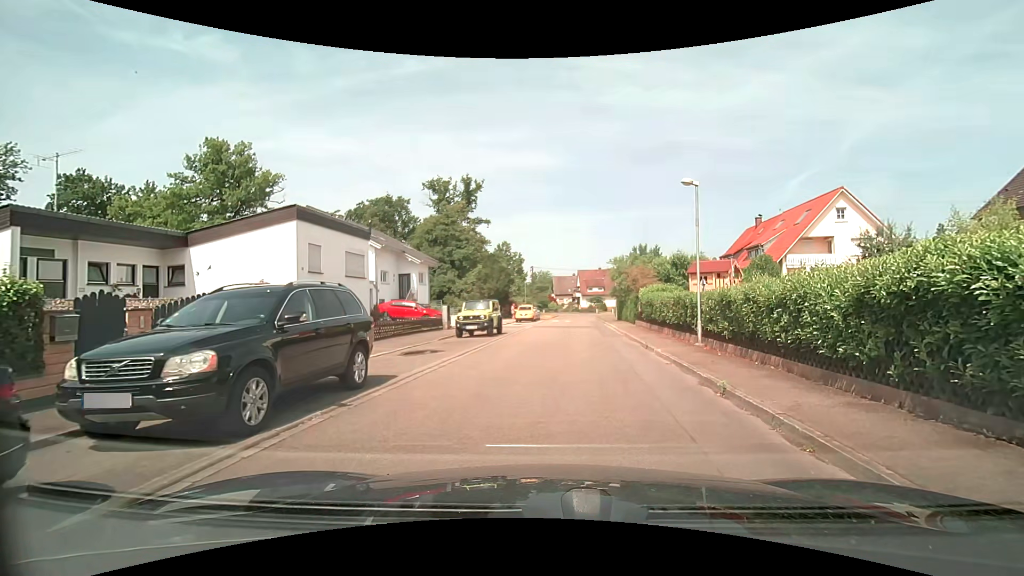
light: Day
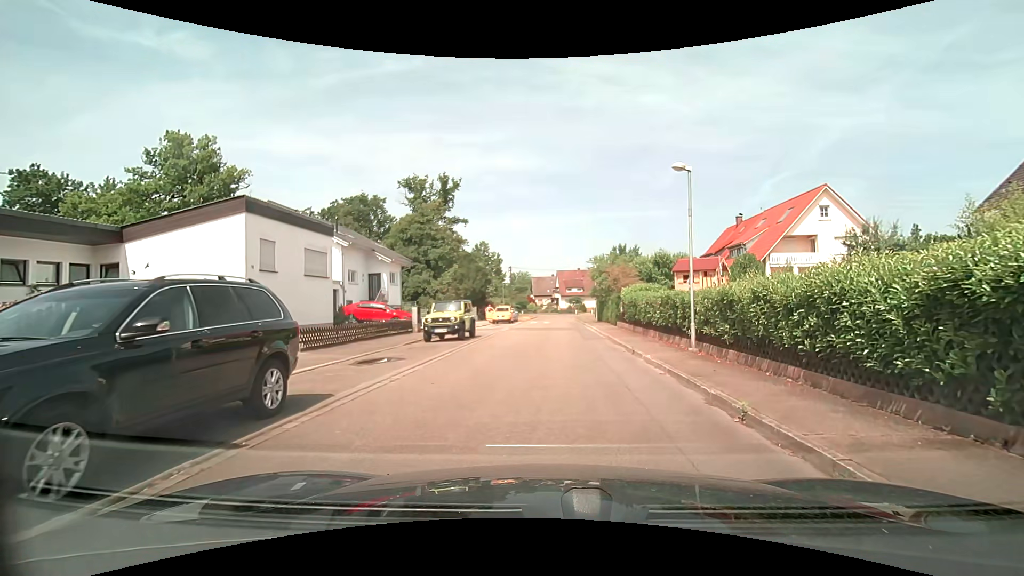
(0.0, +1.9) m; +1°
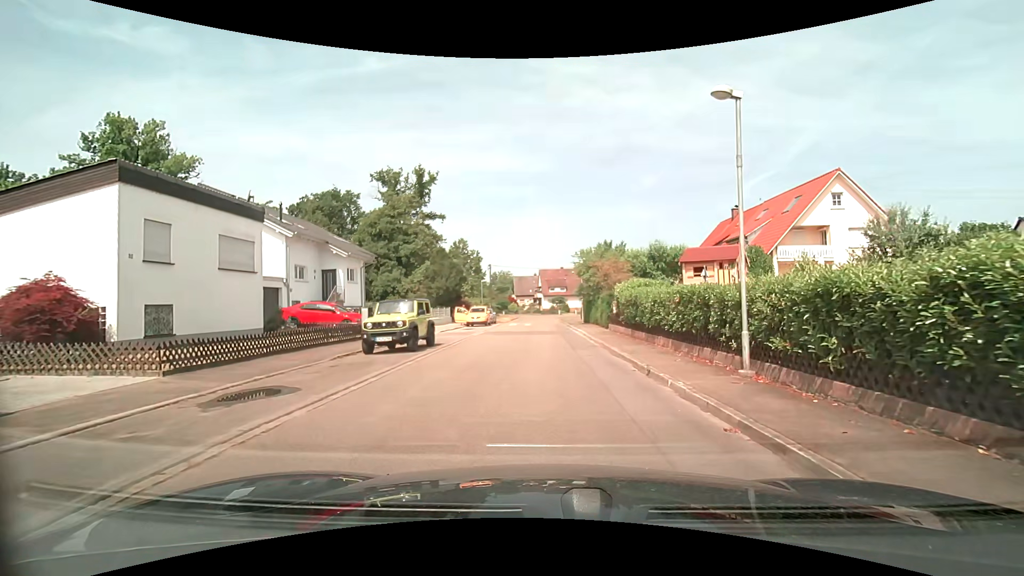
(+0.2, +4.9) m; +3°
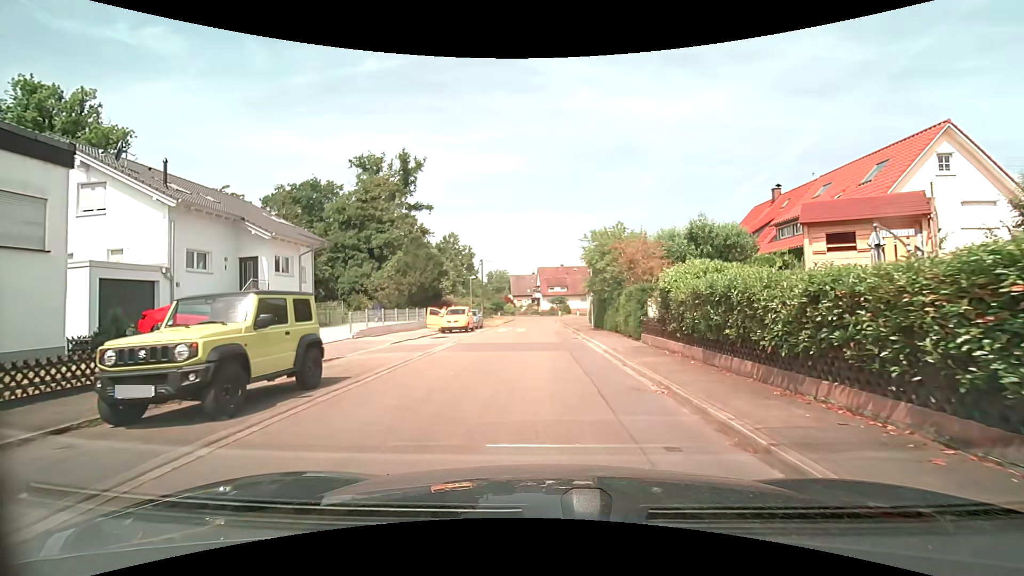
(0.0, +9.2) m; -1°
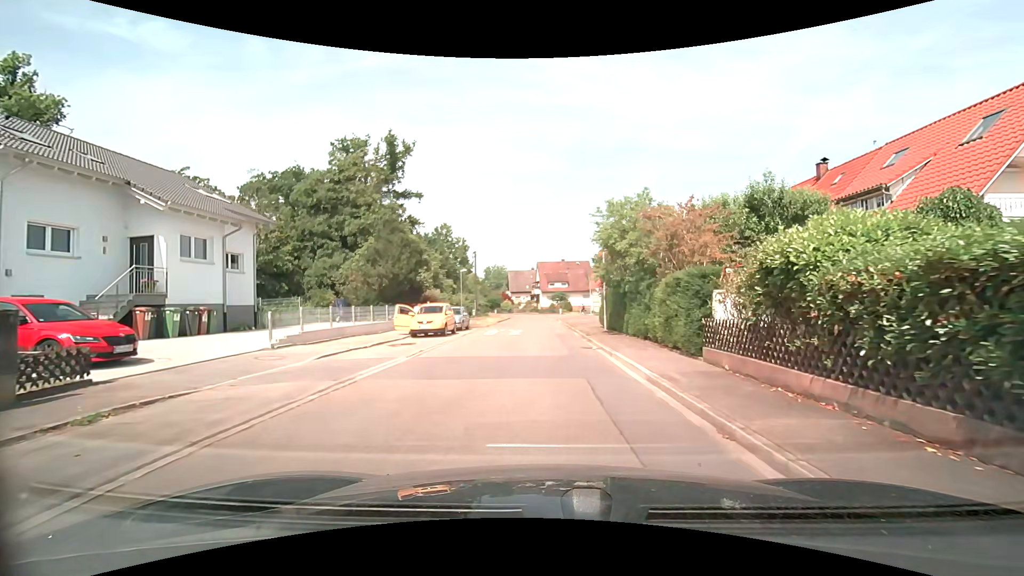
(+0.1, +6.6) m; 0°
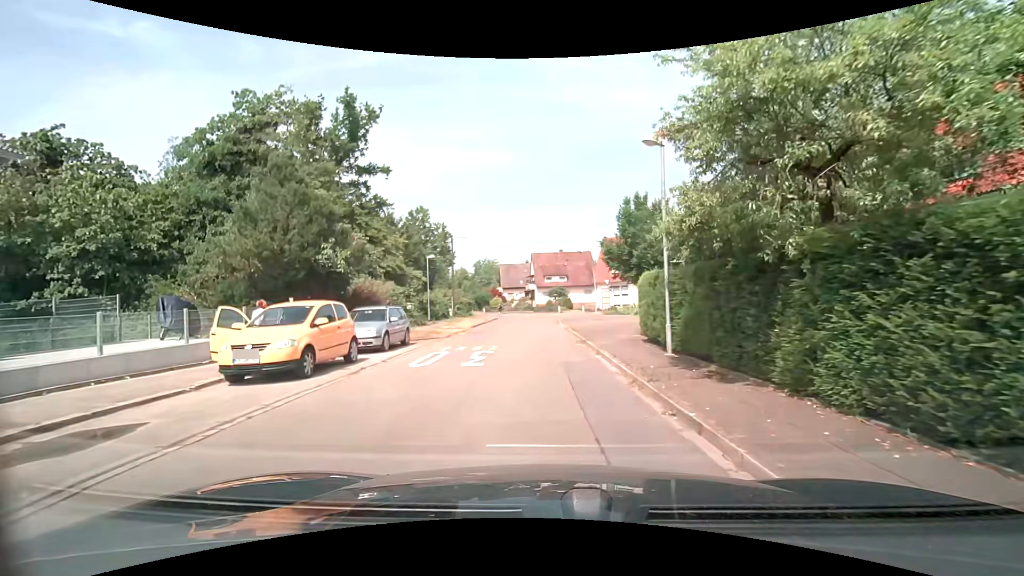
(+0.1, +13.0) m; 0°
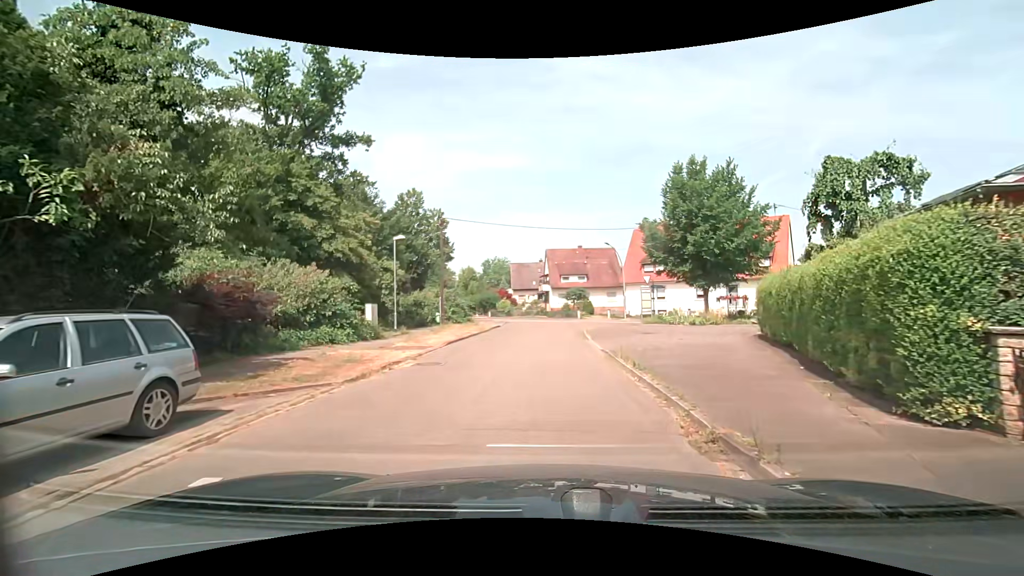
(-0.1, +12.1) m; -1°
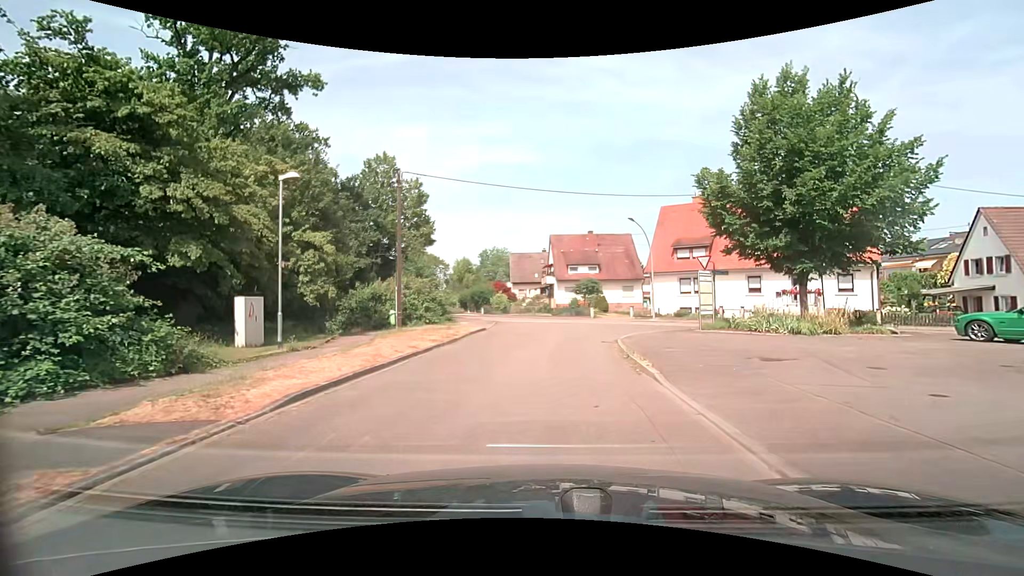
(0.0, +12.0) m; -1°
